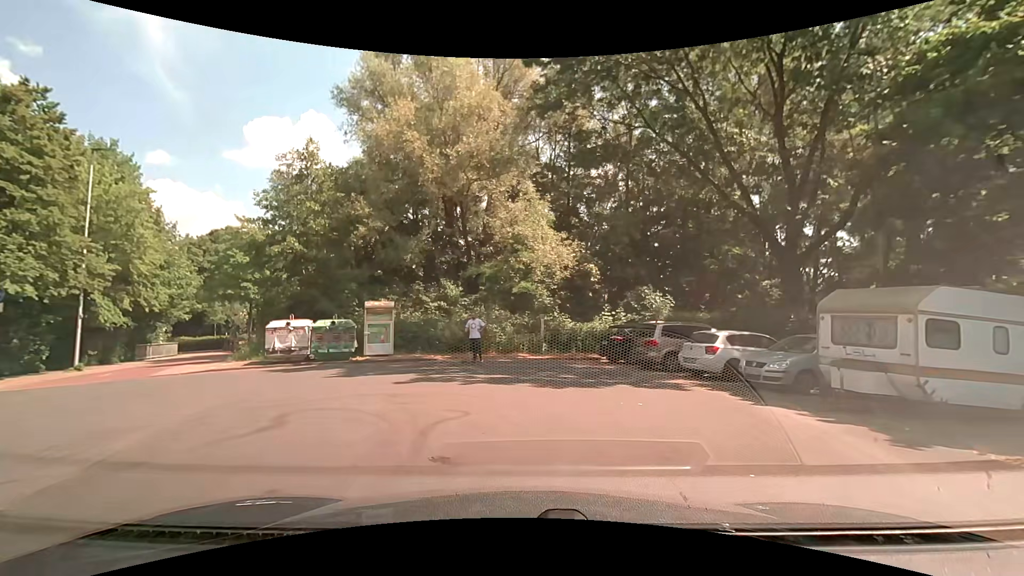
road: unclassified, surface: asphalt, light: Day
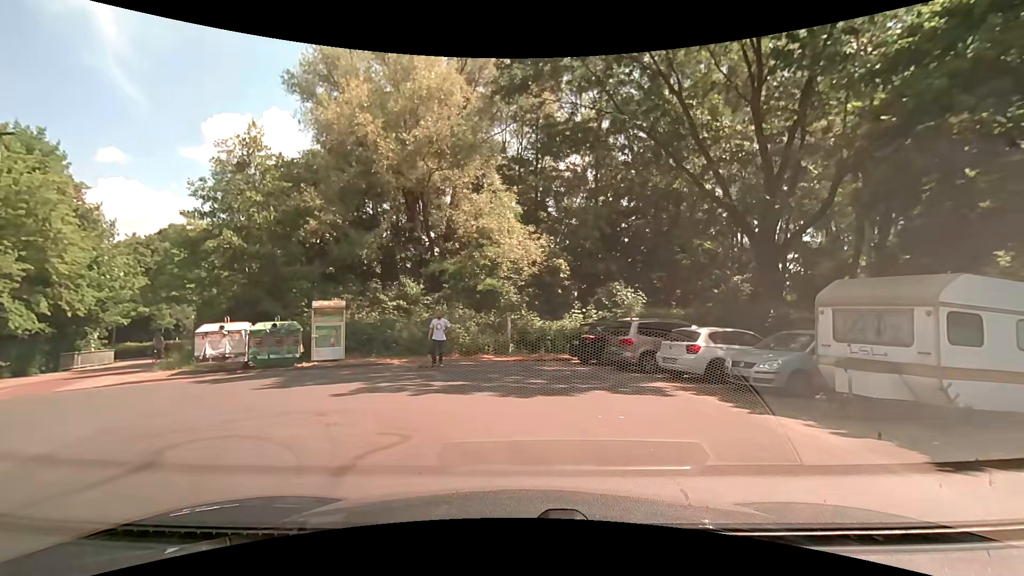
(+0.1, +1.6) m; +5°
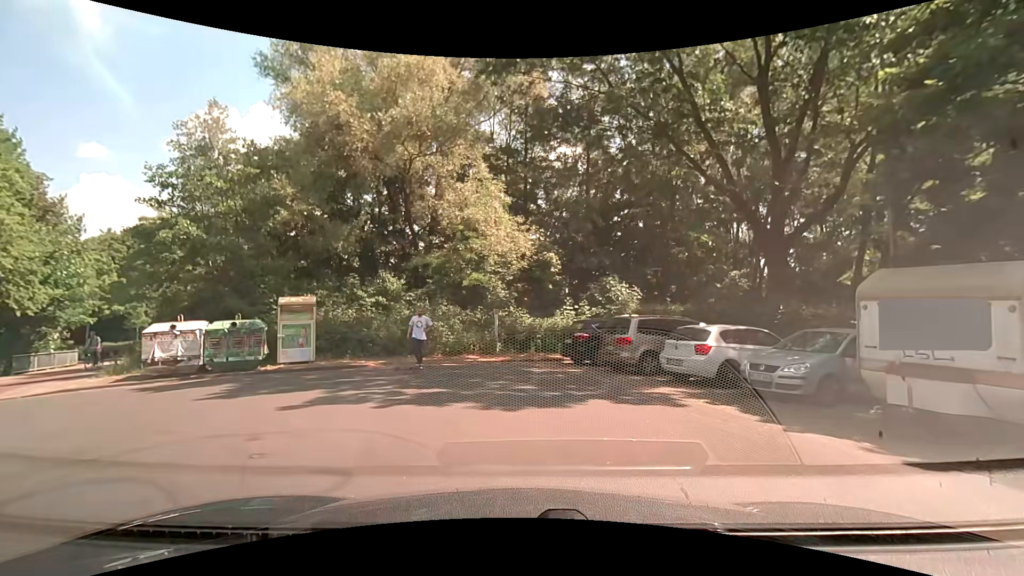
(0.0, +1.6) m; 0°
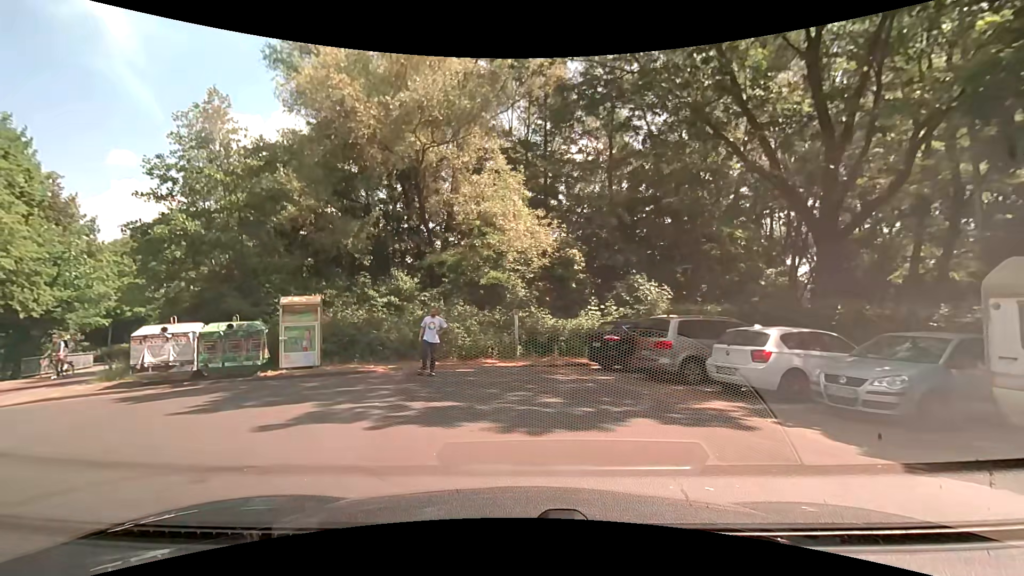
(0.0, +1.6) m; -1°
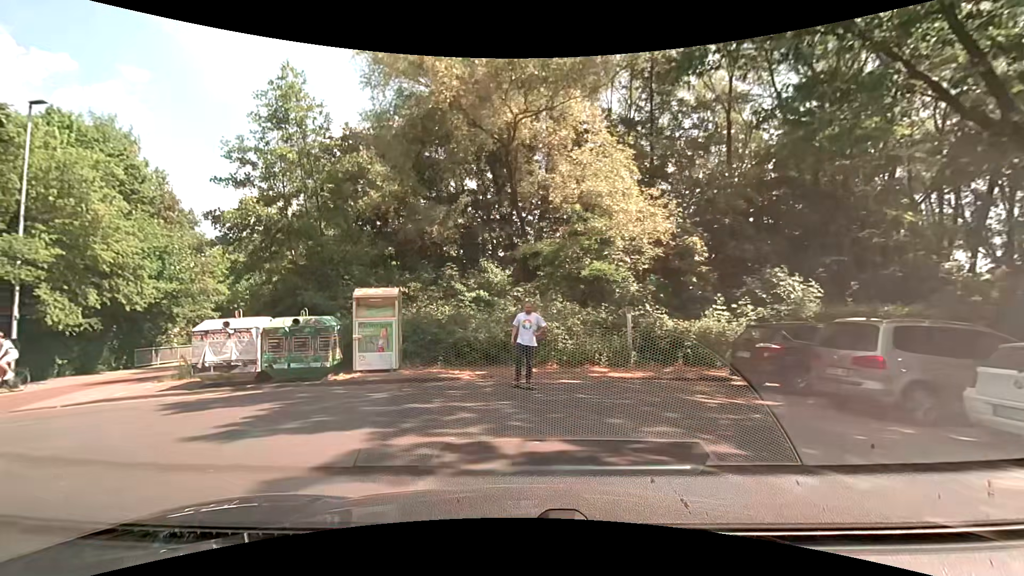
(-0.3, +3.0) m; -11°
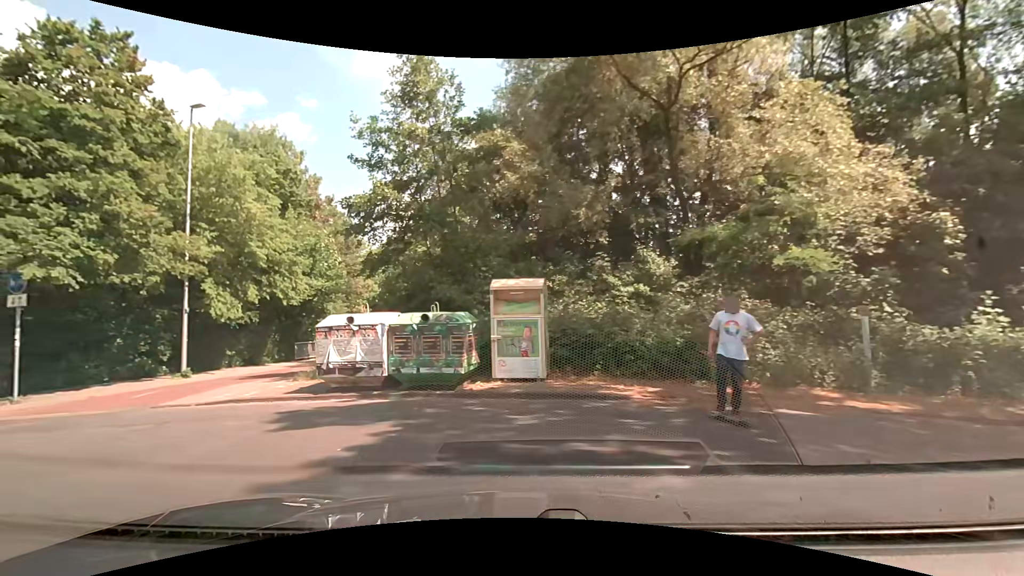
(-0.4, +2.9) m; -14°
